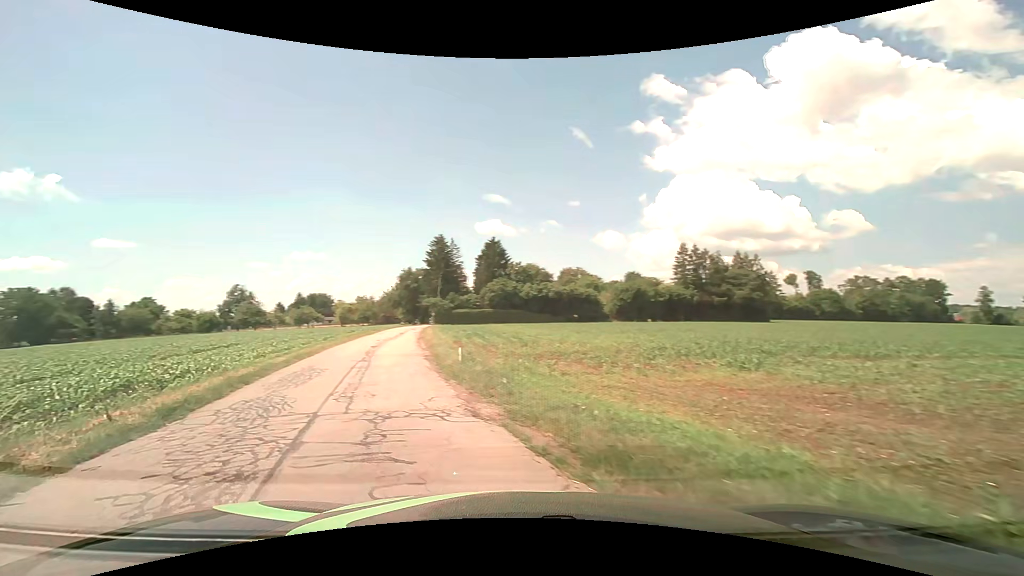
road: unclassified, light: Day
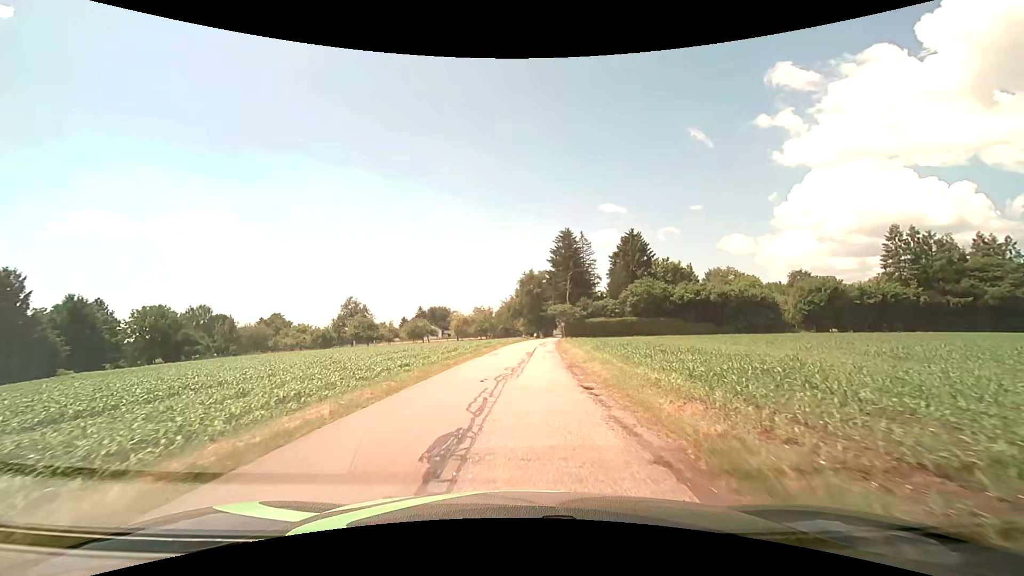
(-5.2, +21.1) m; -14°
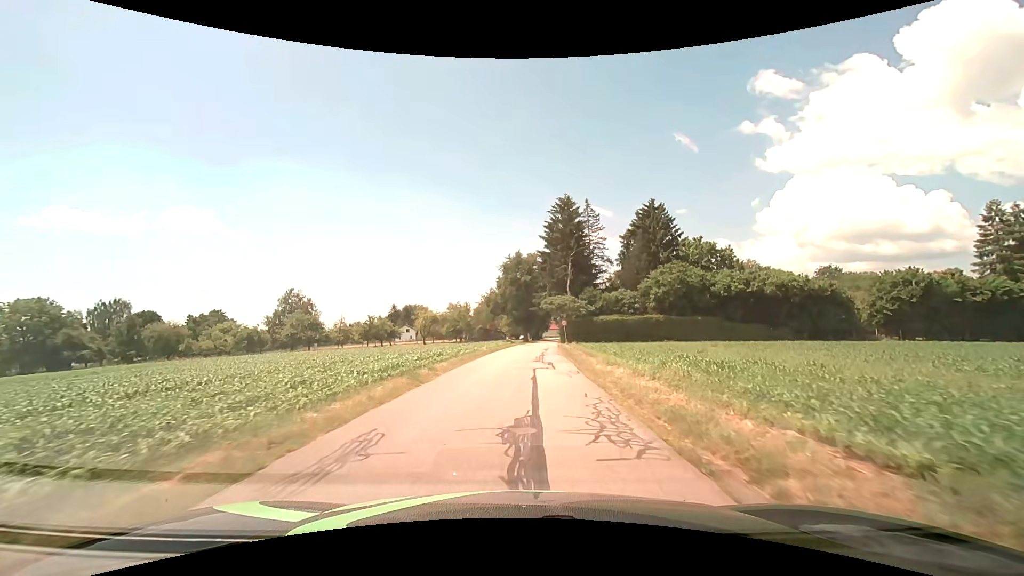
(+0.3, +25.1) m; +1°
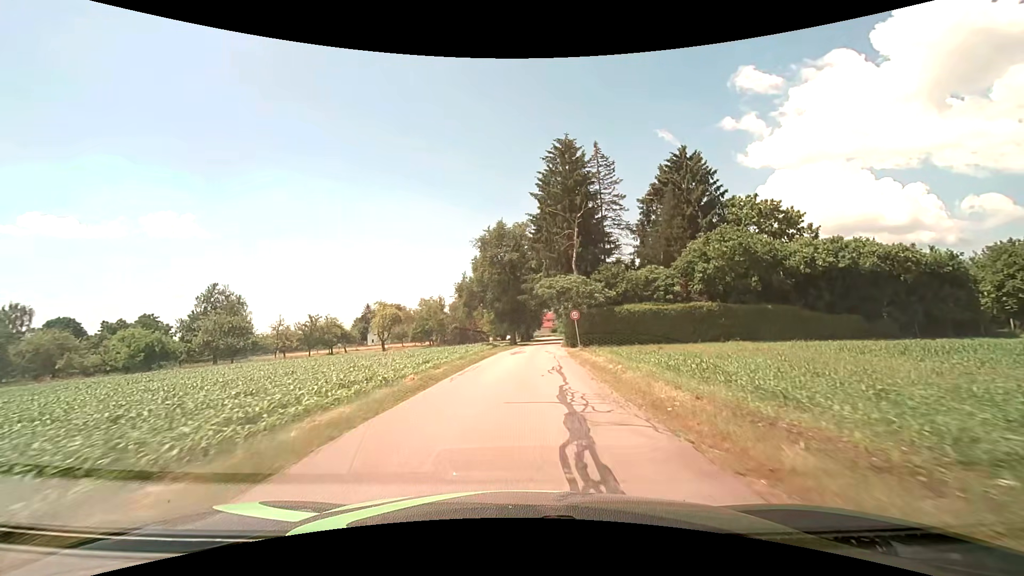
(+0.5, +20.9) m; +2°
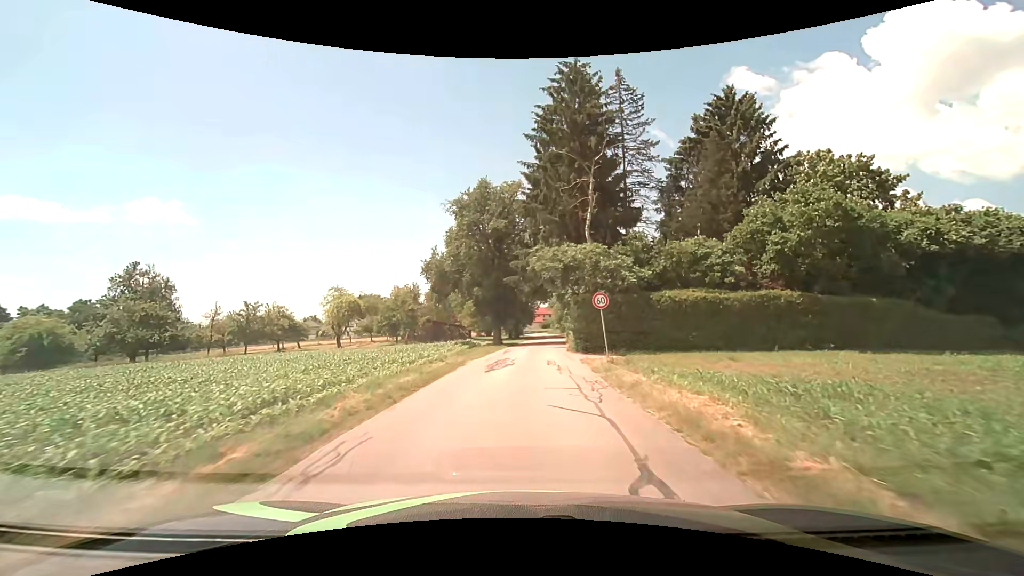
(+0.1, +13.8) m; +1°
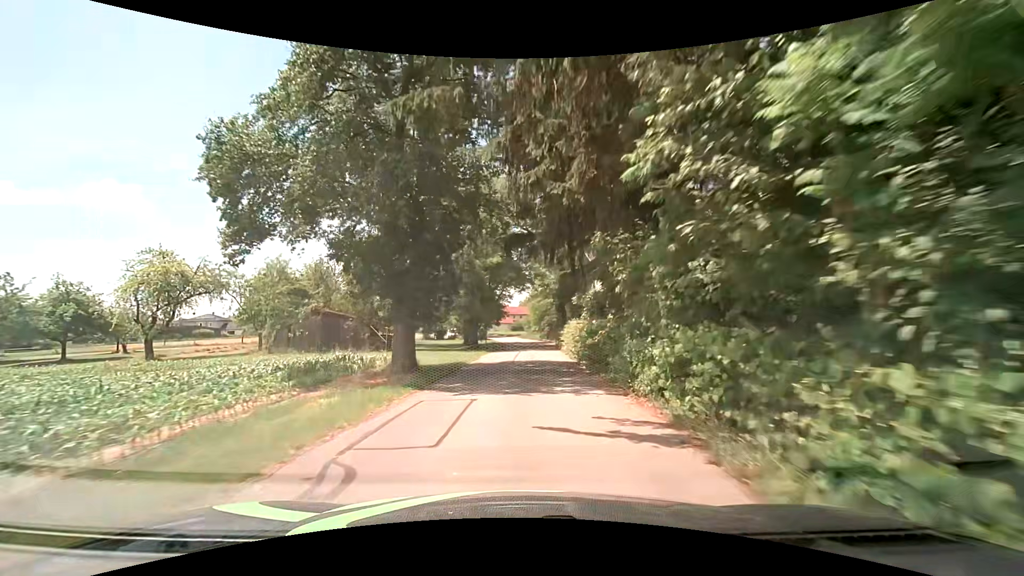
(+0.5, +26.2) m; +3°
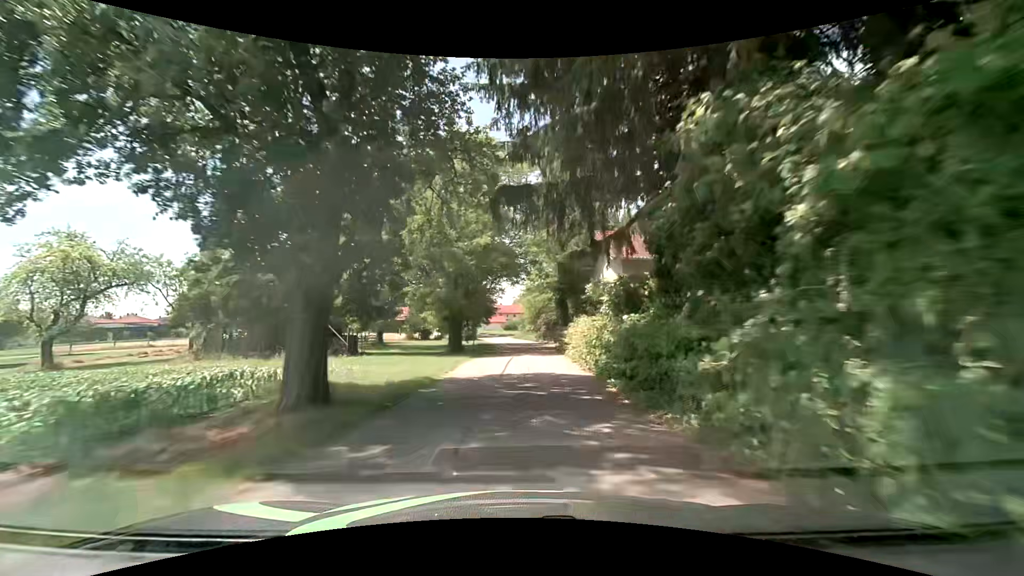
(+0.1, +6.7) m; +1°
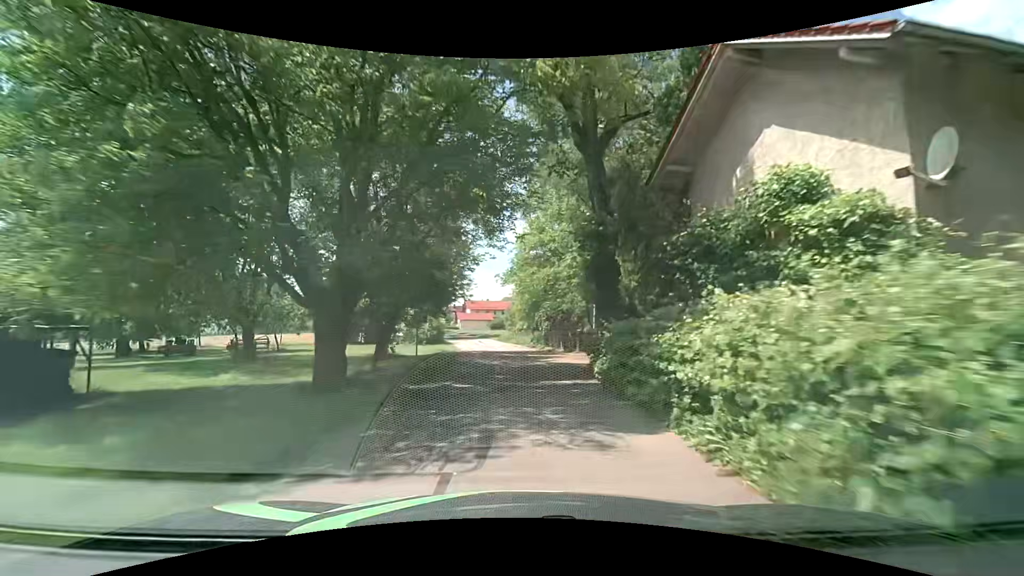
(+0.4, +20.0) m; +2°
(0, +10) (0, +20) (-1, +30) (-2, +40) (-3, +50) (-5, +60) (-8, +69) (-10, +79) (-13, +89) (-15, +98) m
